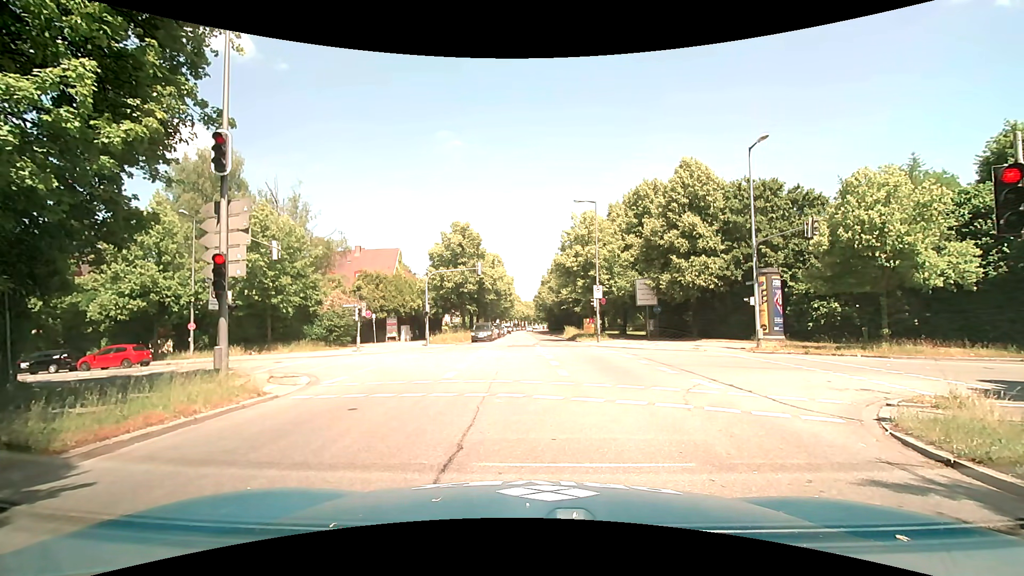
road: secondary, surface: asphalt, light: Day
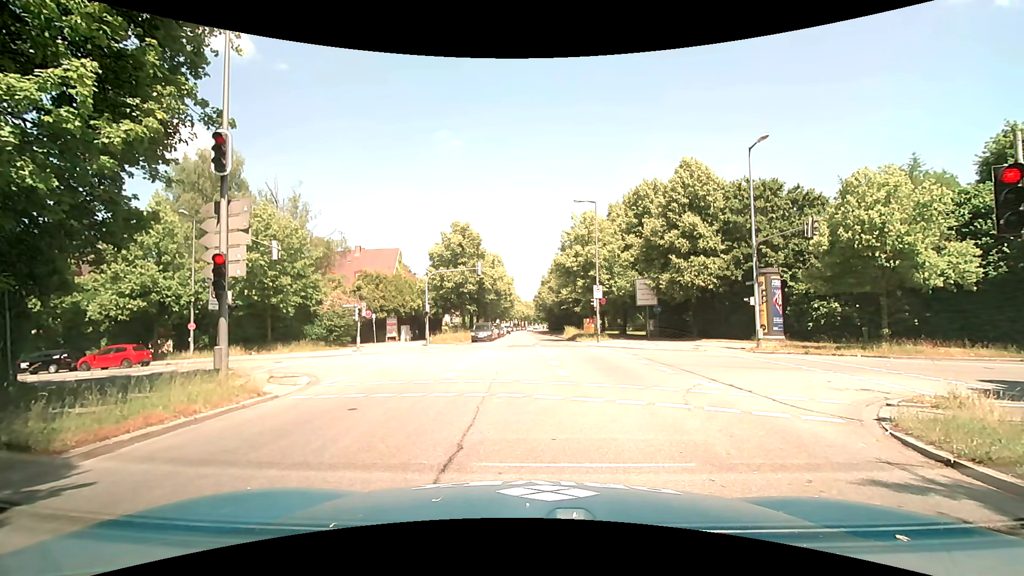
(0.0, 0.0) m; 0°
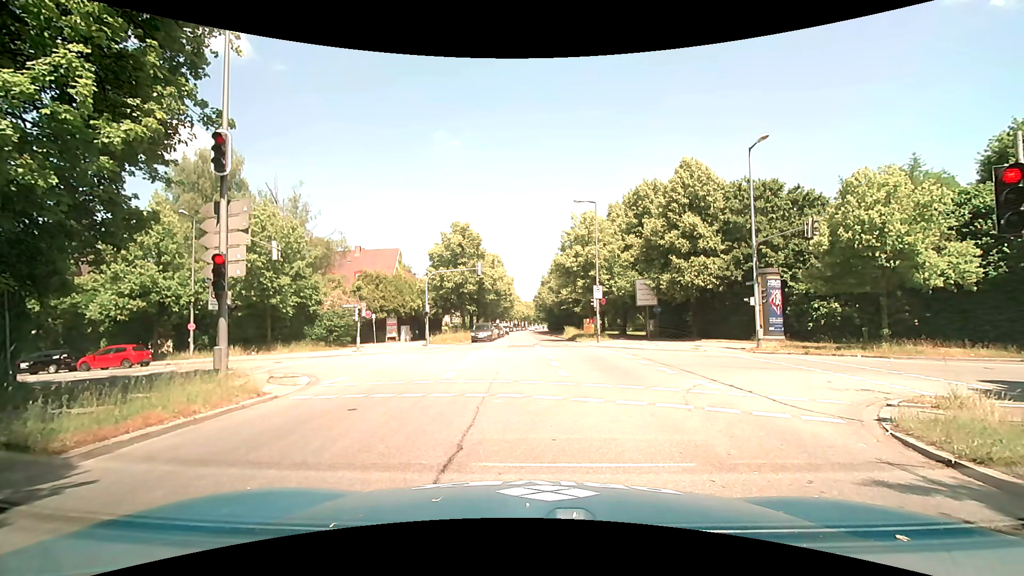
(0.0, 0.0) m; 0°
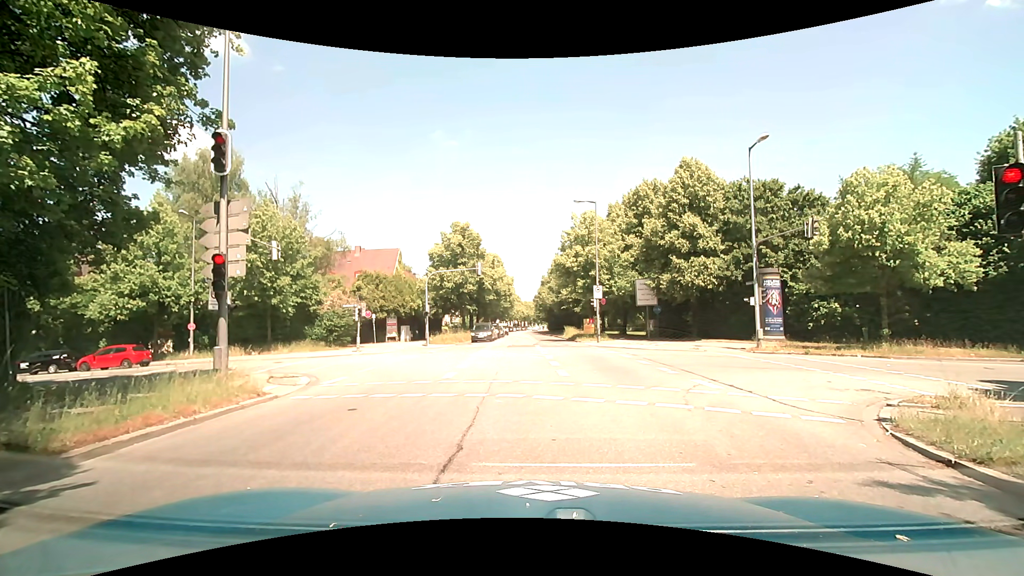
(0.0, 0.0) m; 0°
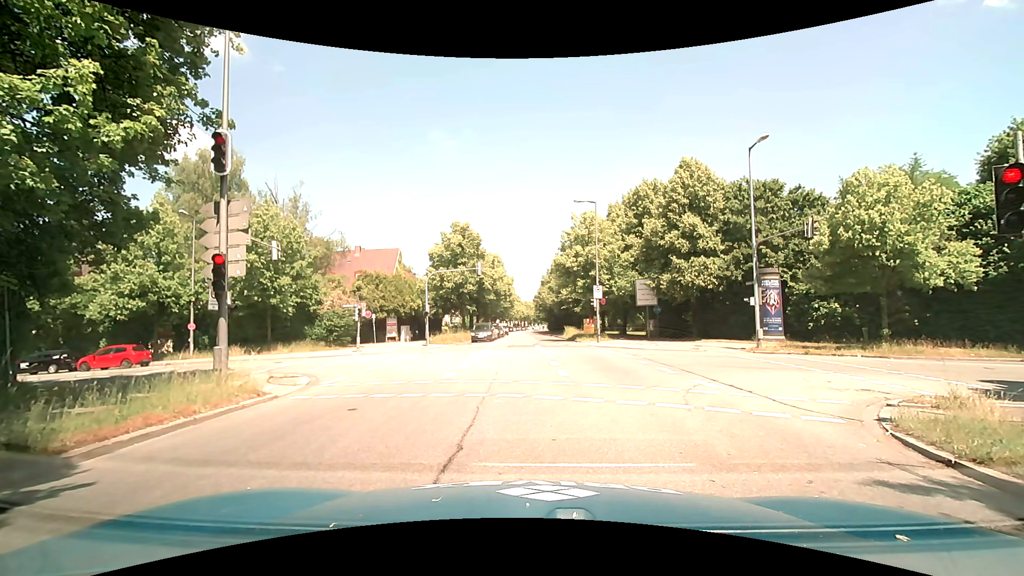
(0.0, 0.0) m; 0°
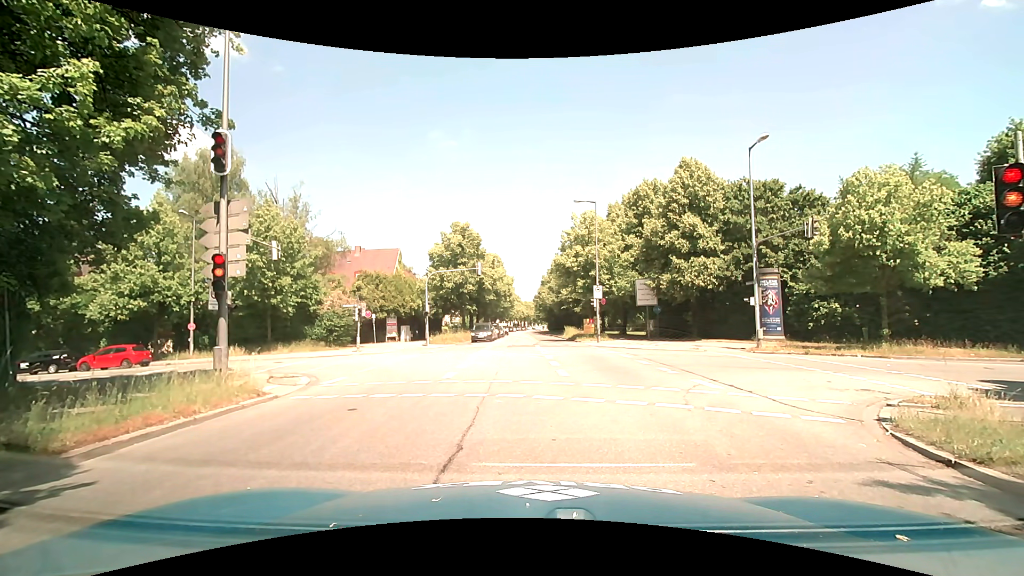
(0.0, 0.0) m; 0°
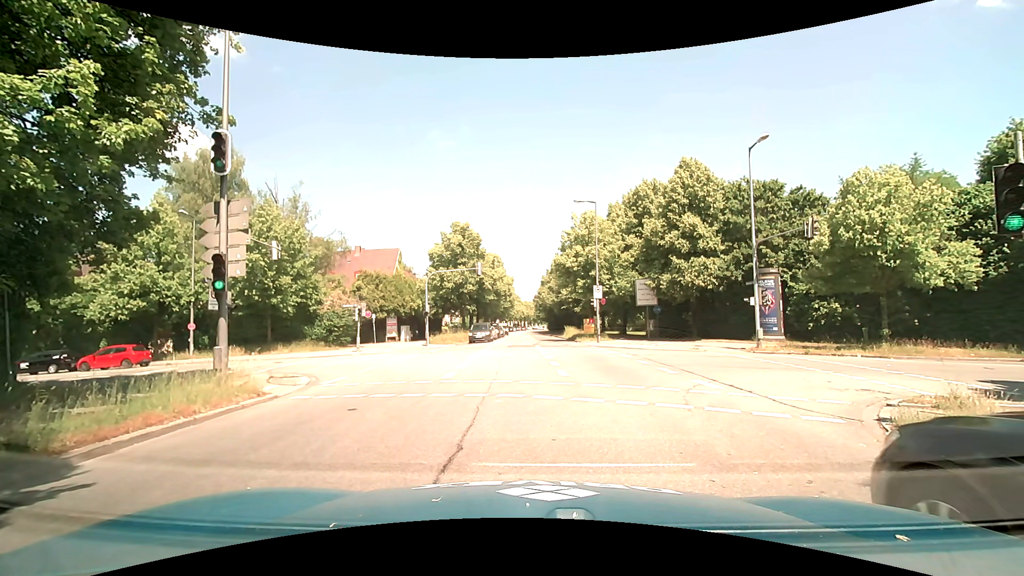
(0.0, 0.0) m; 0°
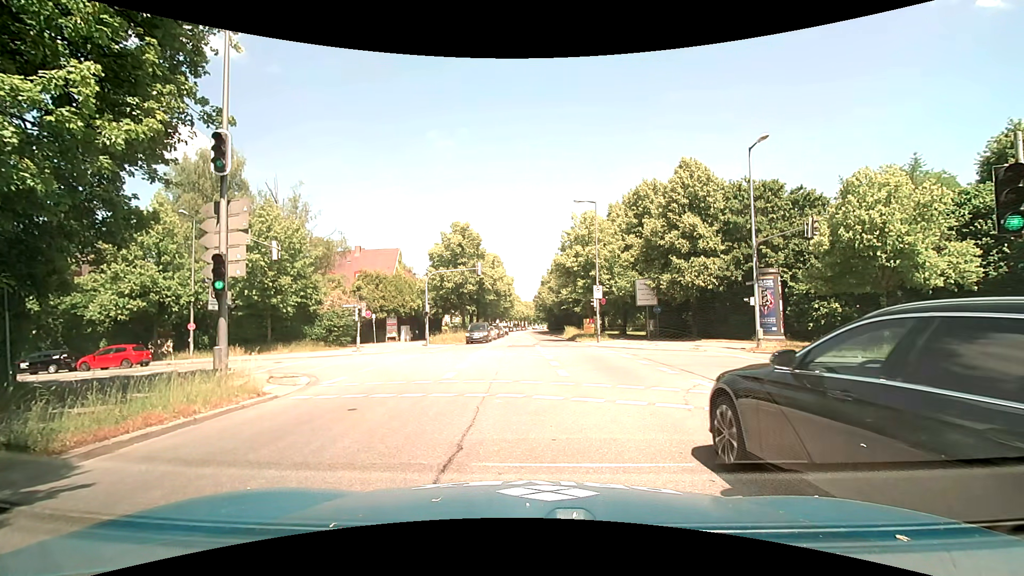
(0.0, 0.0) m; 0°
